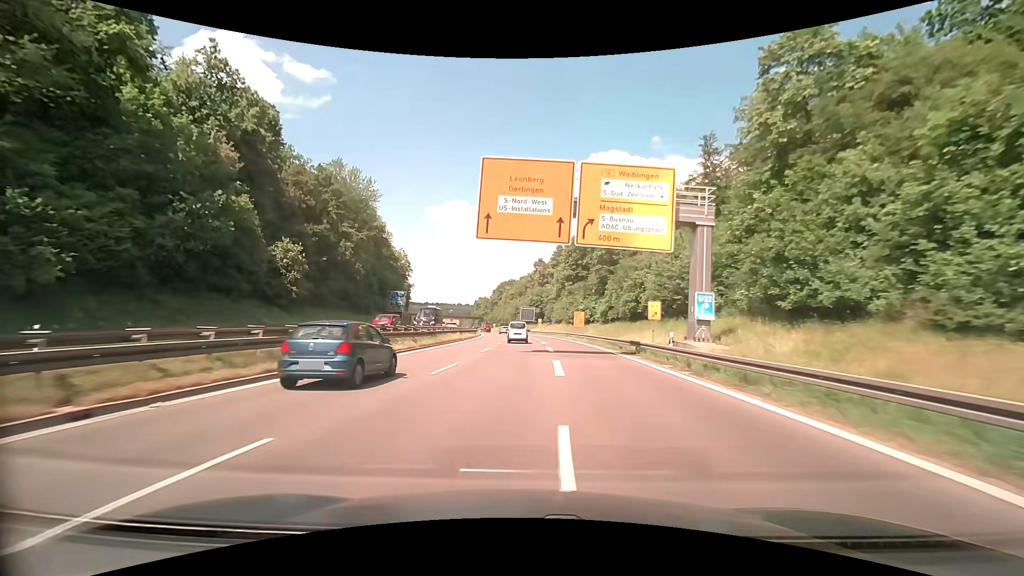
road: trunk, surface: asphalt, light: Day
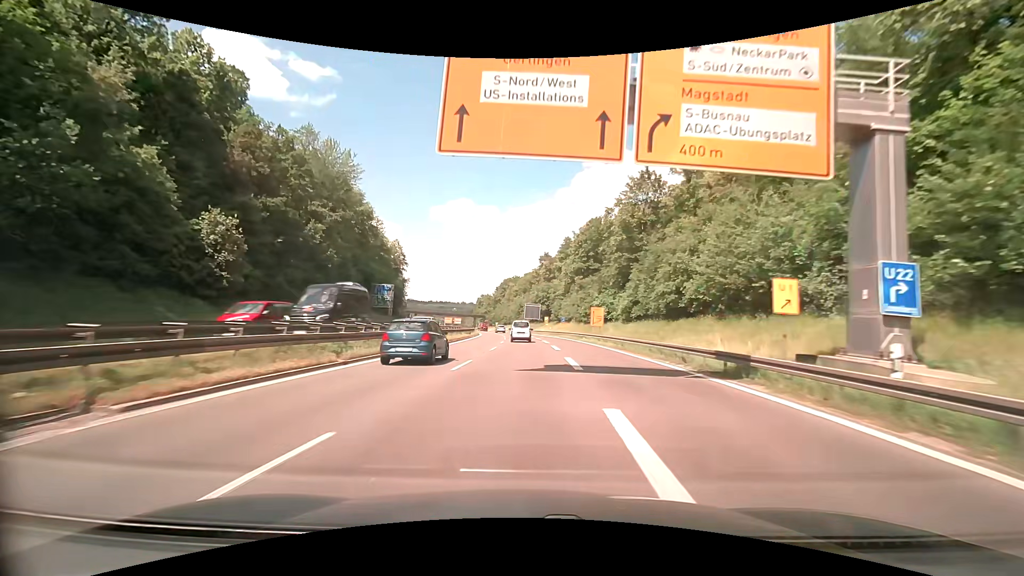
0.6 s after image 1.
(0.0, +12.0) m; 0°
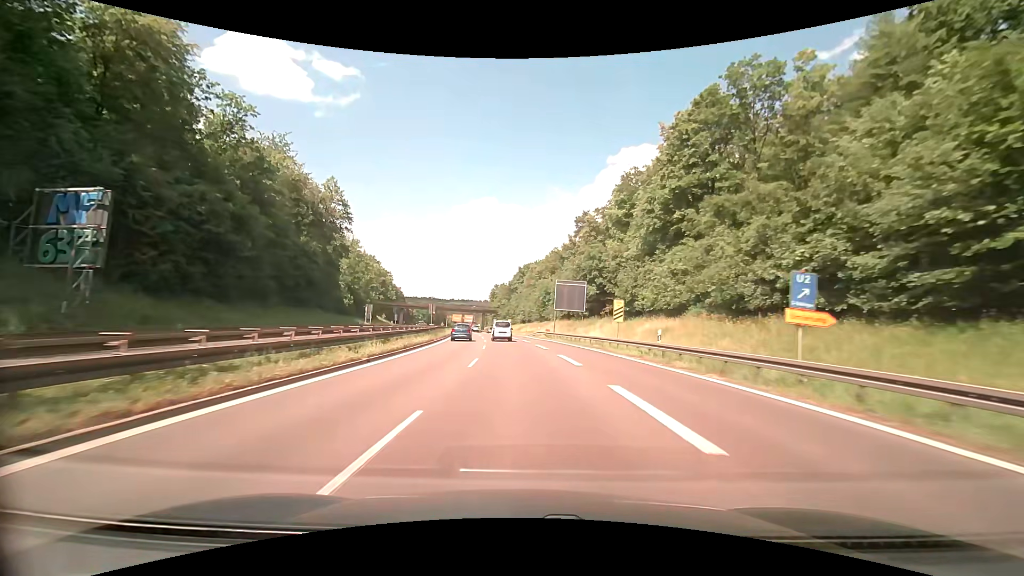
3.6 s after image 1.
(-0.5, +58.6) m; -3°
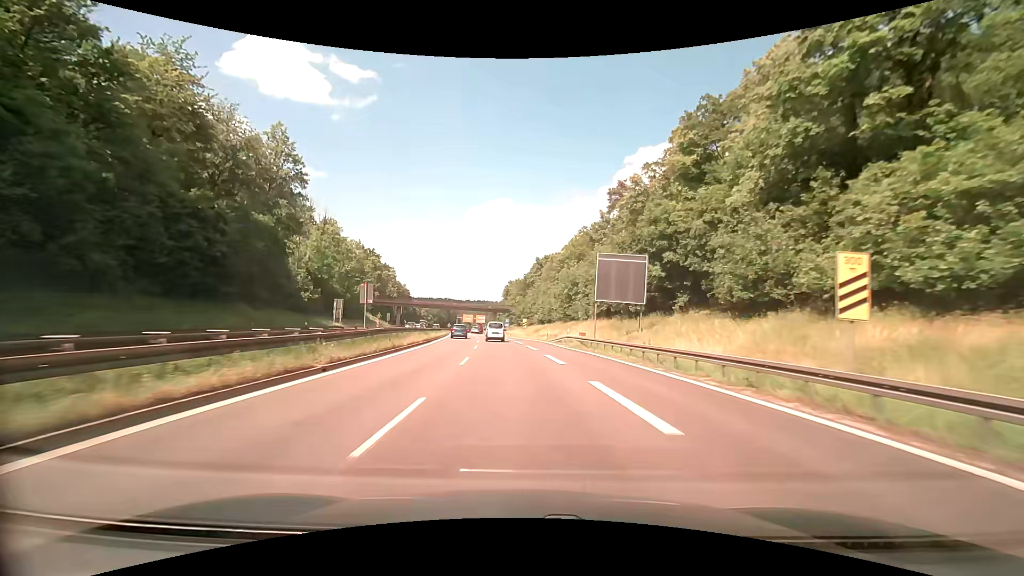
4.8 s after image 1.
(-0.3, +22.9) m; -2°
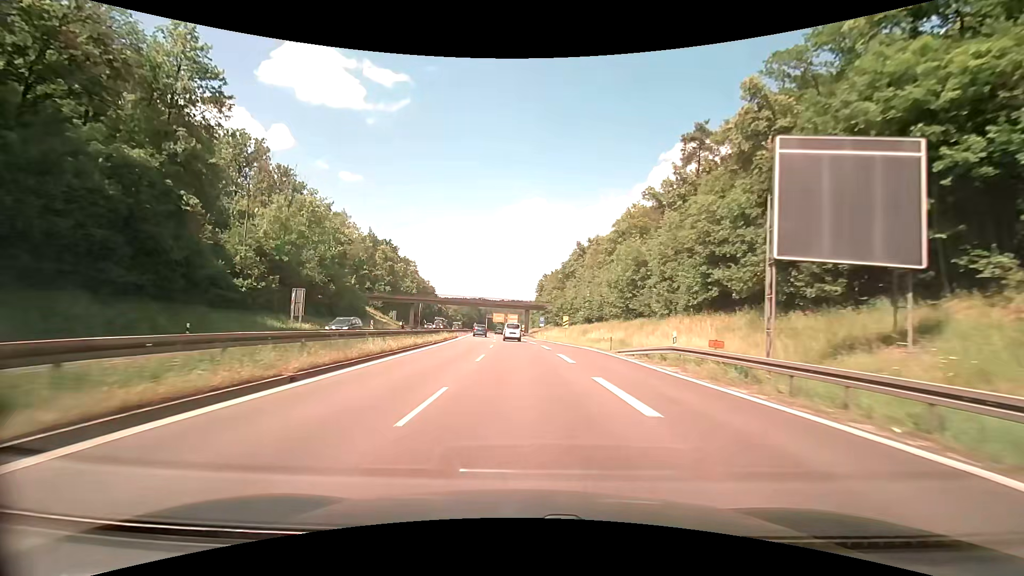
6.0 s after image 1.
(-0.7, +22.6) m; -4°
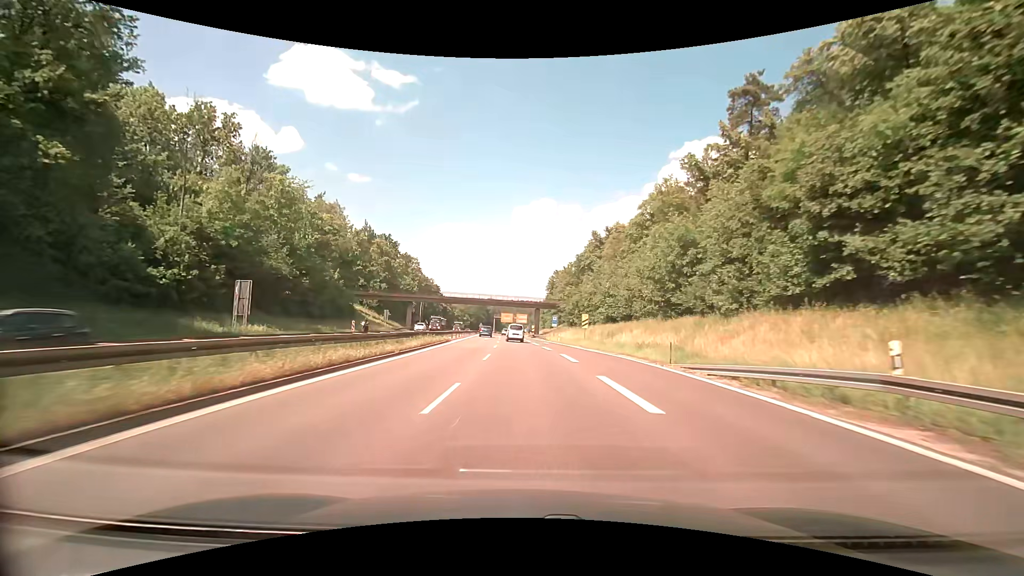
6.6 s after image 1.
(-0.1, +11.3) m; -1°
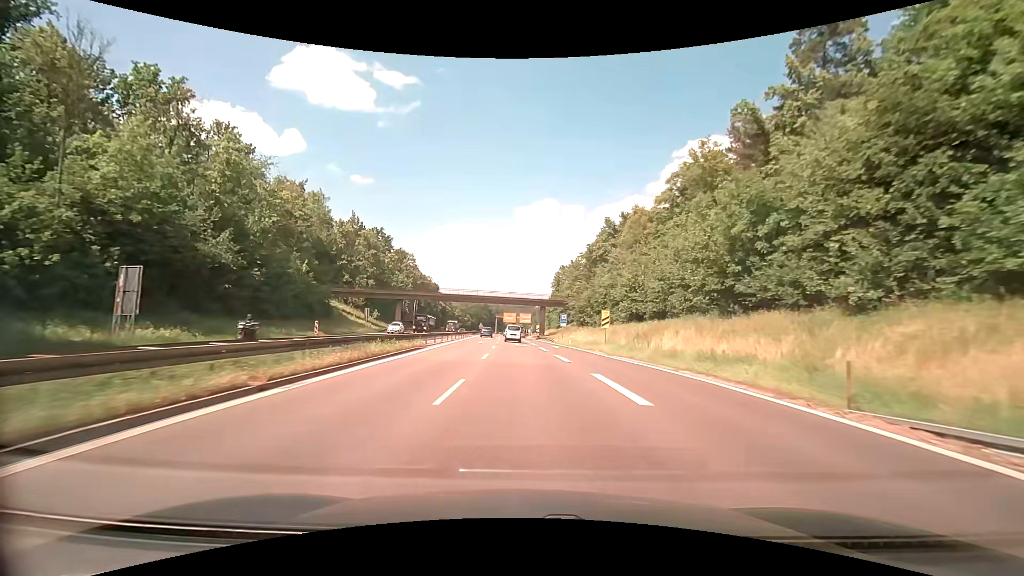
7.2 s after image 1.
(-0.1, +11.2) m; -1°
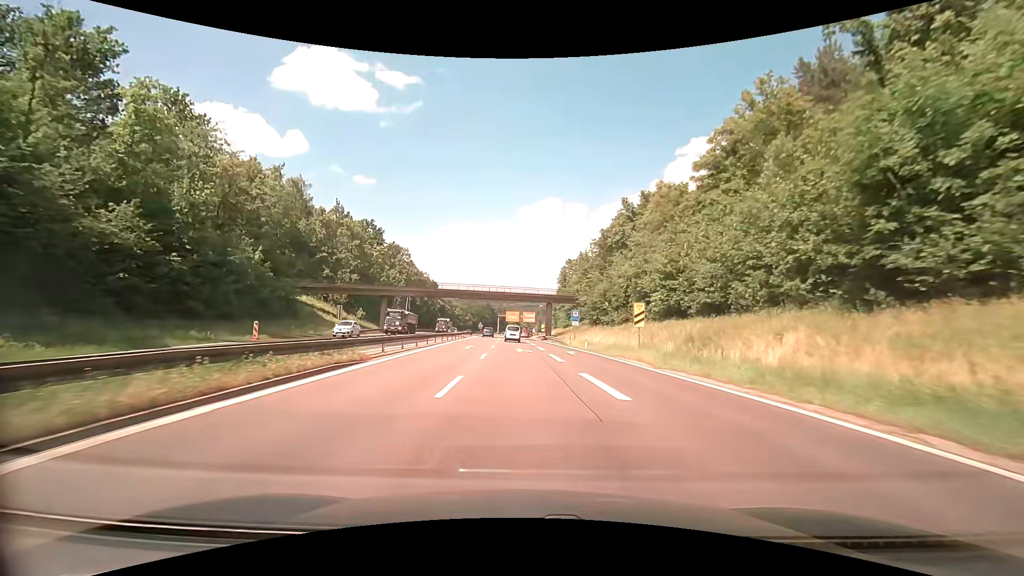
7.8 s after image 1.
(0.0, +11.2) m; 0°
(0, +10) (0, +20) (0, +30) (-1, +40) (-1, +50) (-1, +60) (-2, +70) (-2, +80) (-2, +90) (-3, +100) m
